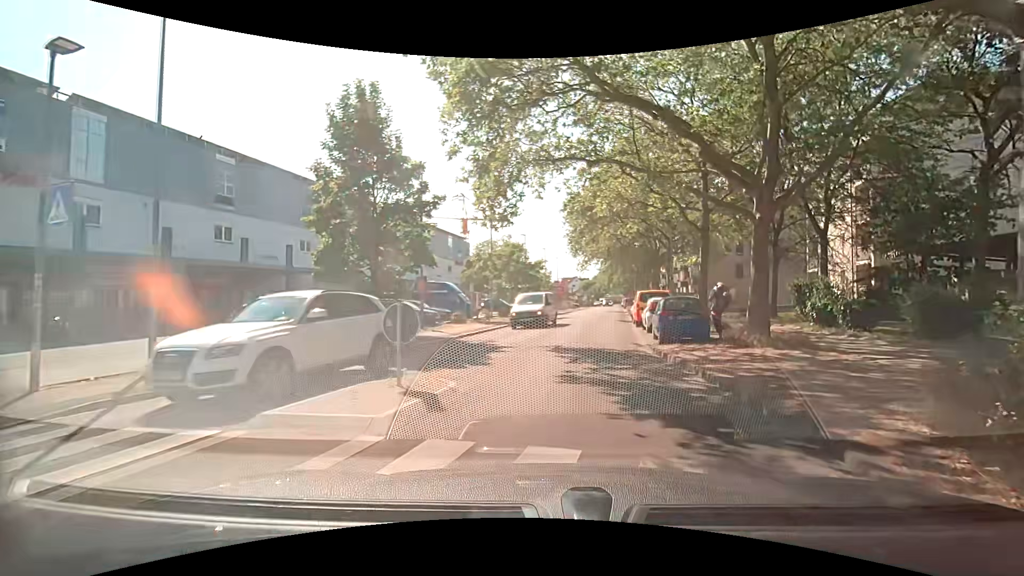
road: residential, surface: asphalt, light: Day
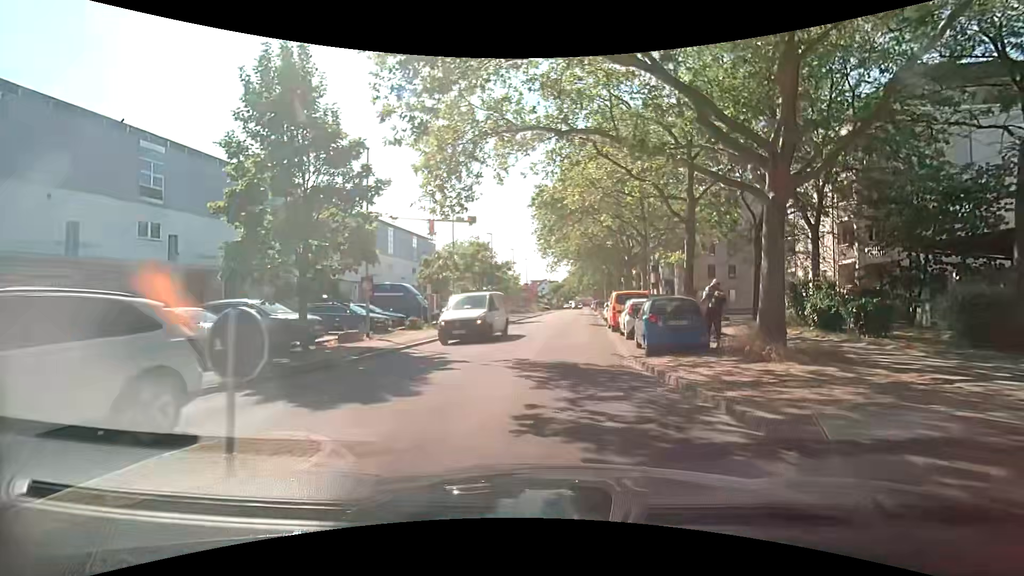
(+0.1, +3.1) m; +4°
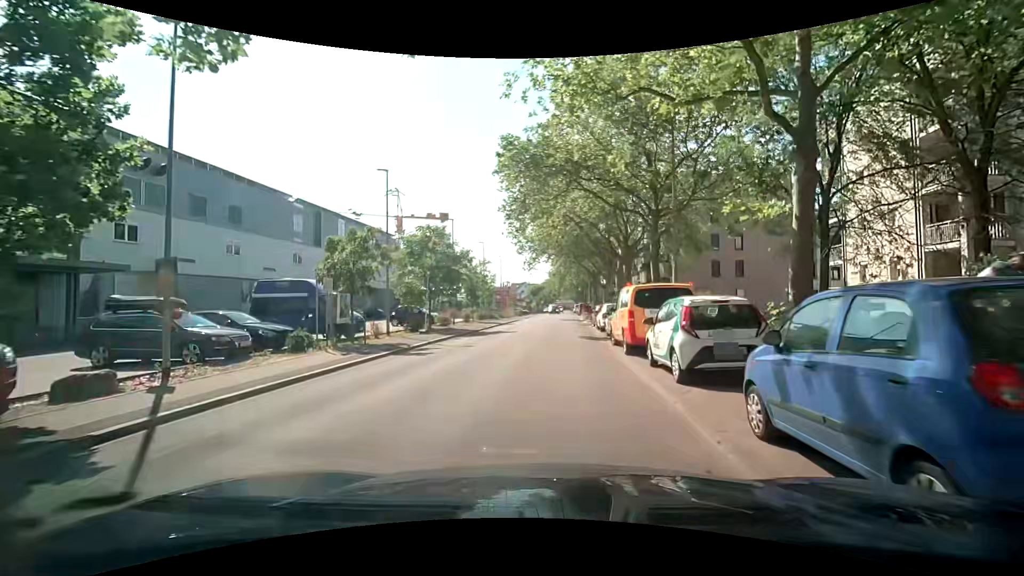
(+0.4, +10.1) m; +4°
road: unclassified
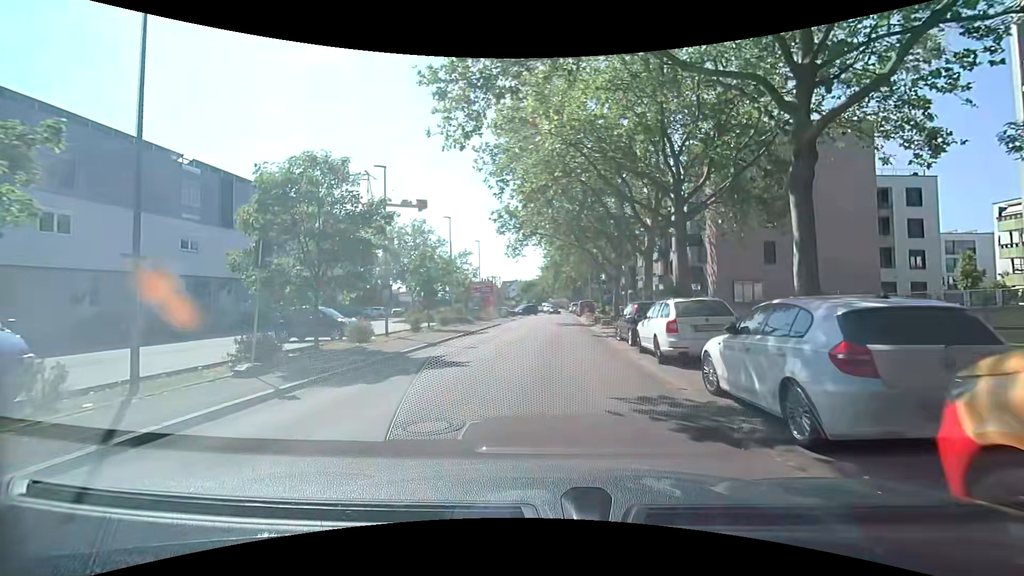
(-0.3, +14.7) m; -1°
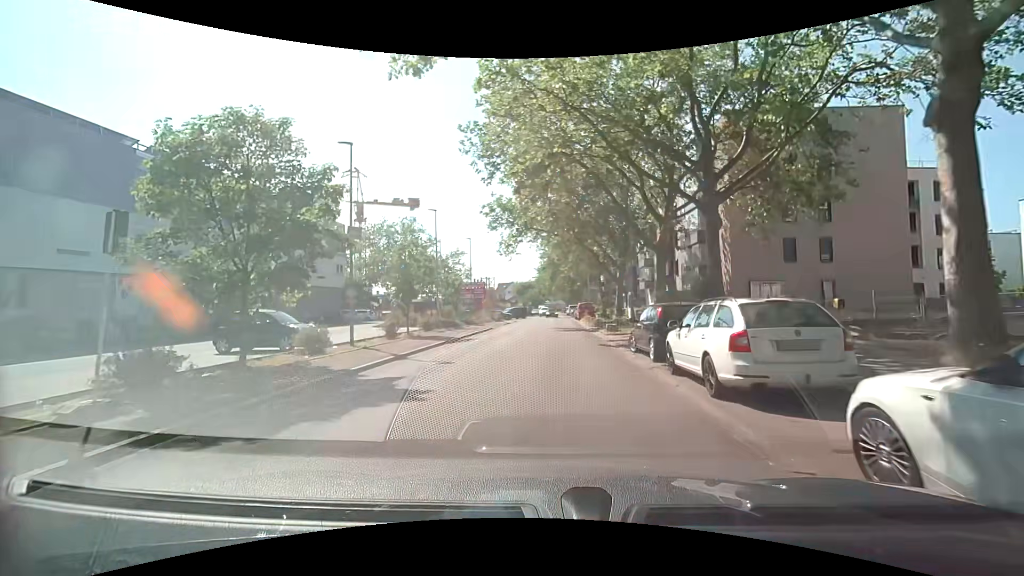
(0.0, +3.8) m; +1°
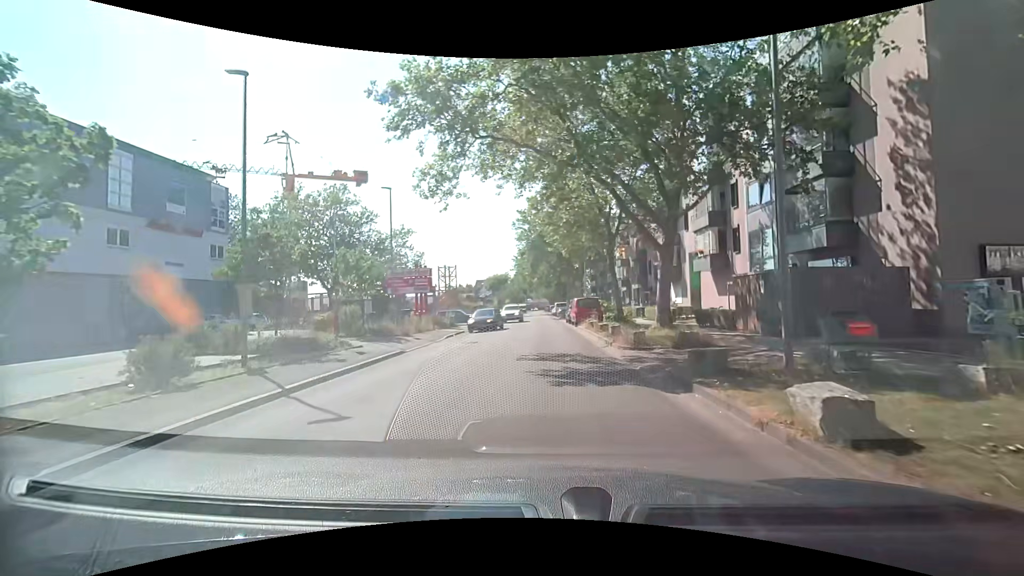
(+0.1, +20.3) m; +1°
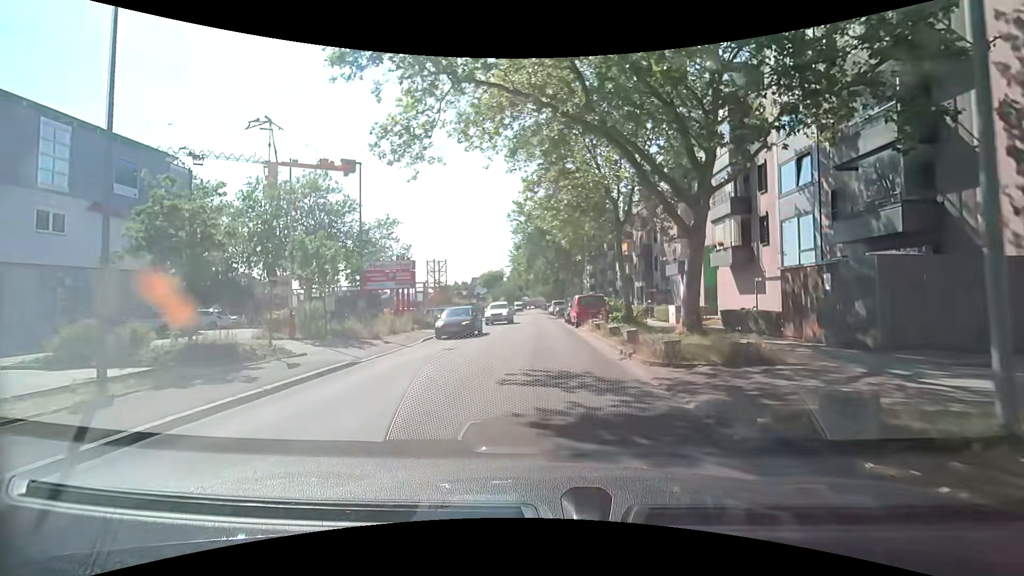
(+0.1, +4.3) m; +1°
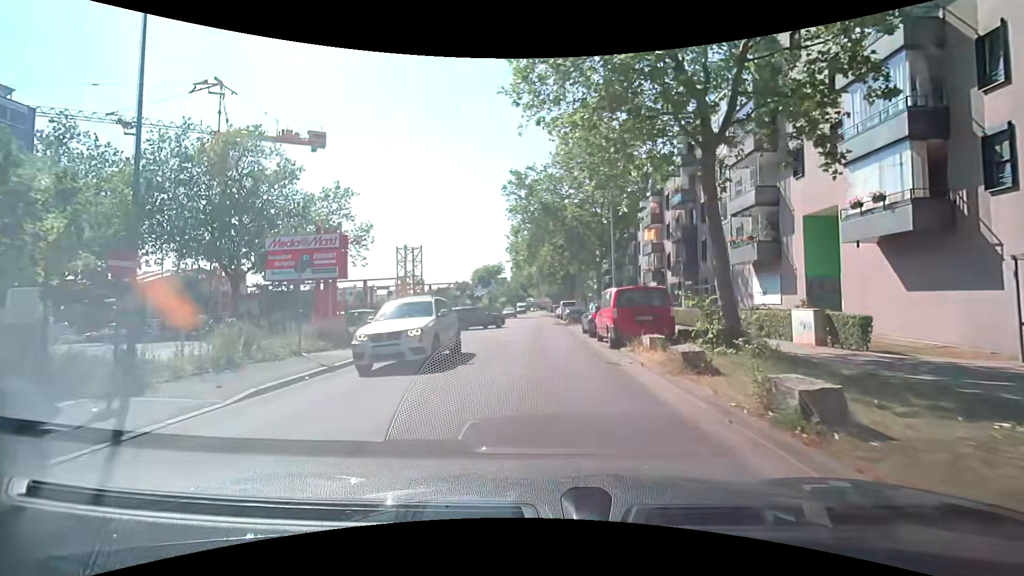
(+0.1, +13.3) m; 0°
(0, +10) (0, +20) (0, +30) (-1, +40) (-1, +50) (-1, +60) (0, +70) (0, +80) (0, +90) (-1, +100) m
